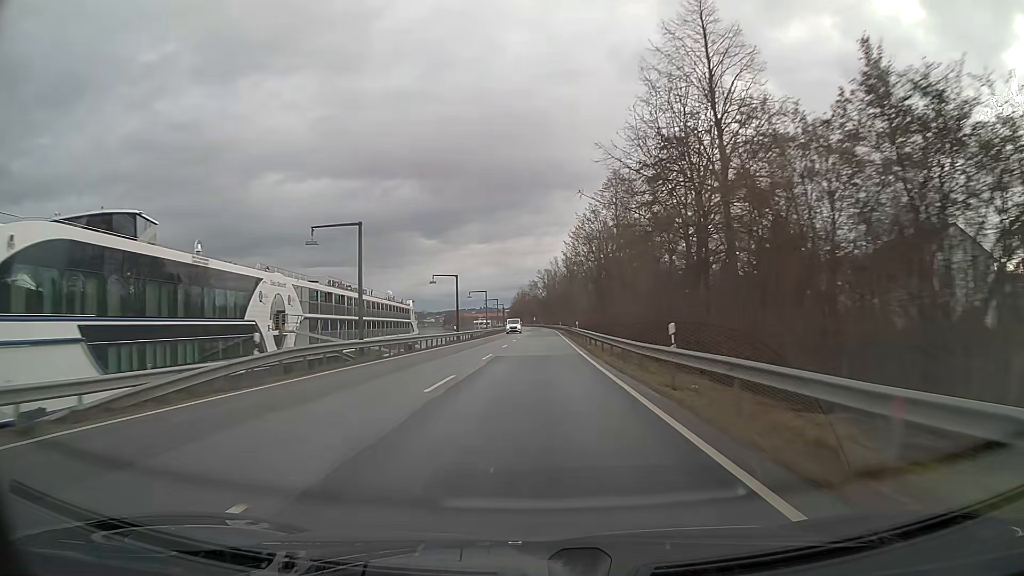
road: primary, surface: asphalt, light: Day
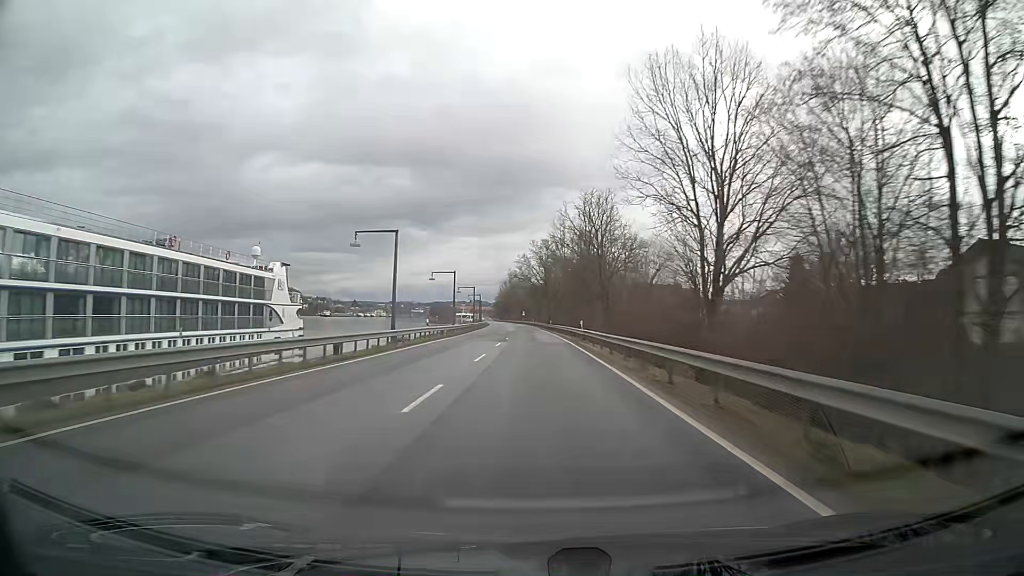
(+0.5, +63.2) m; +1°
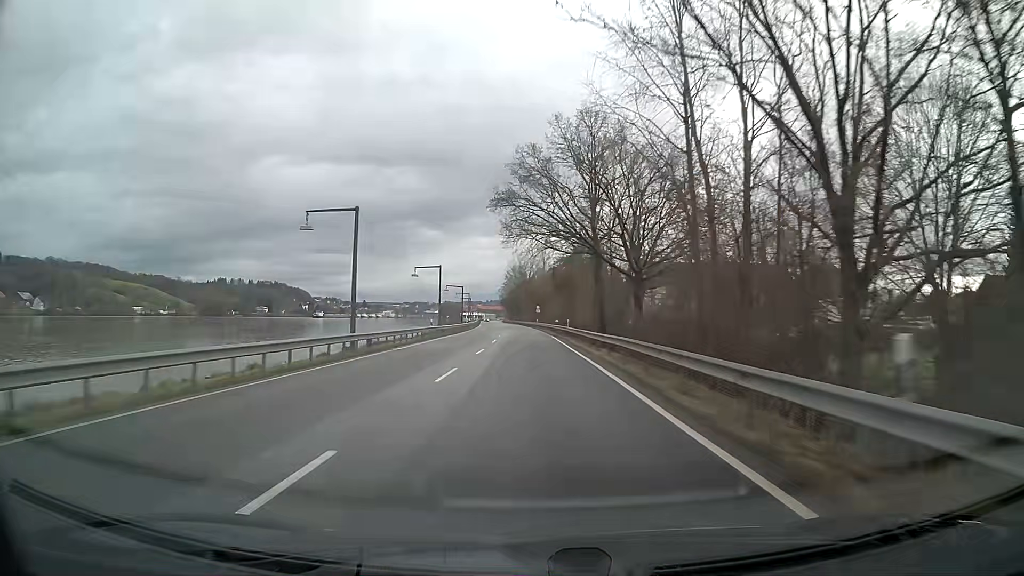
(-0.6, +79.0) m; -2°
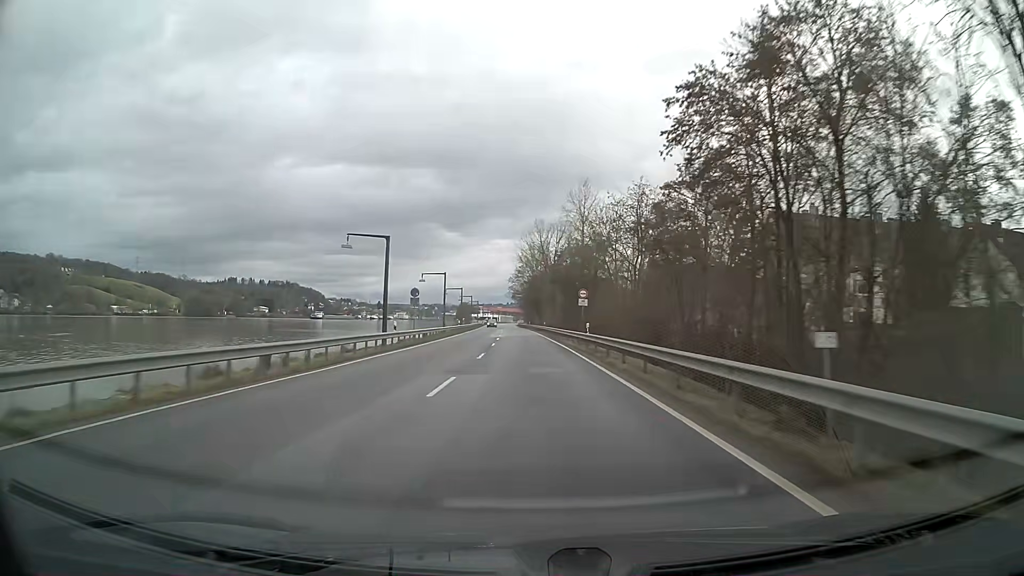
(-0.8, +63.2) m; -2°
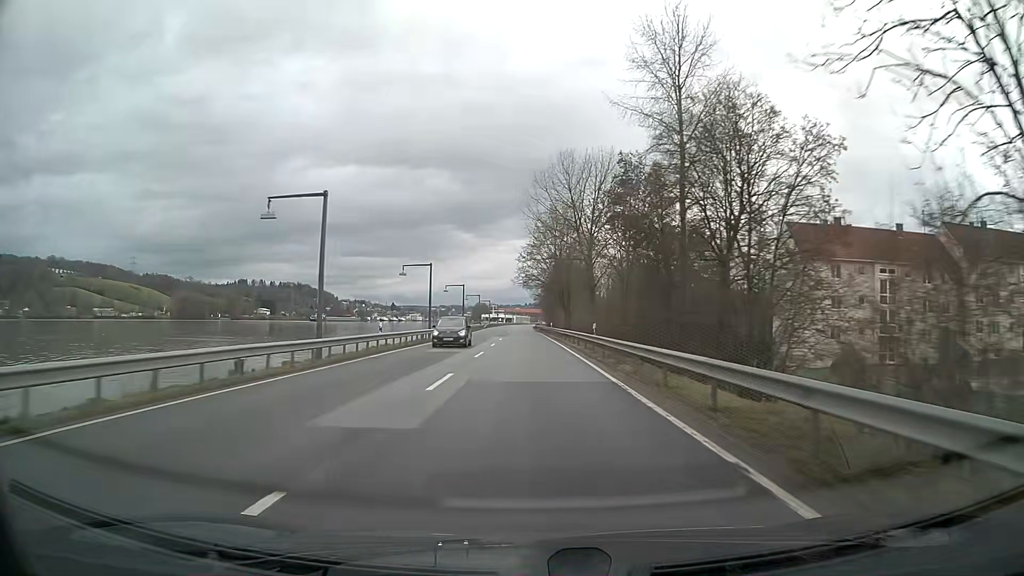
(-0.6, +47.5) m; -1°
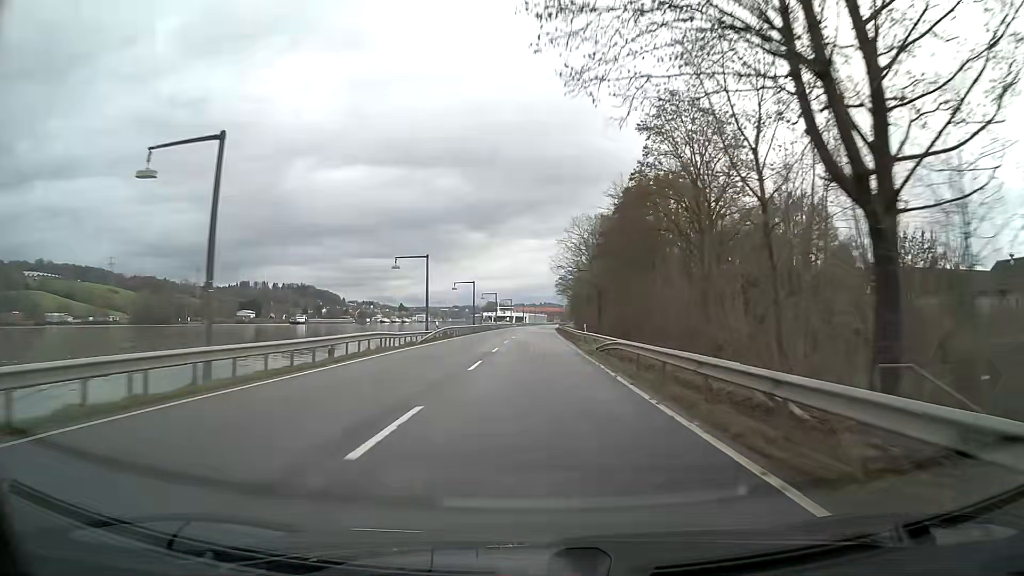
(-0.9, +79.2) m; -1°
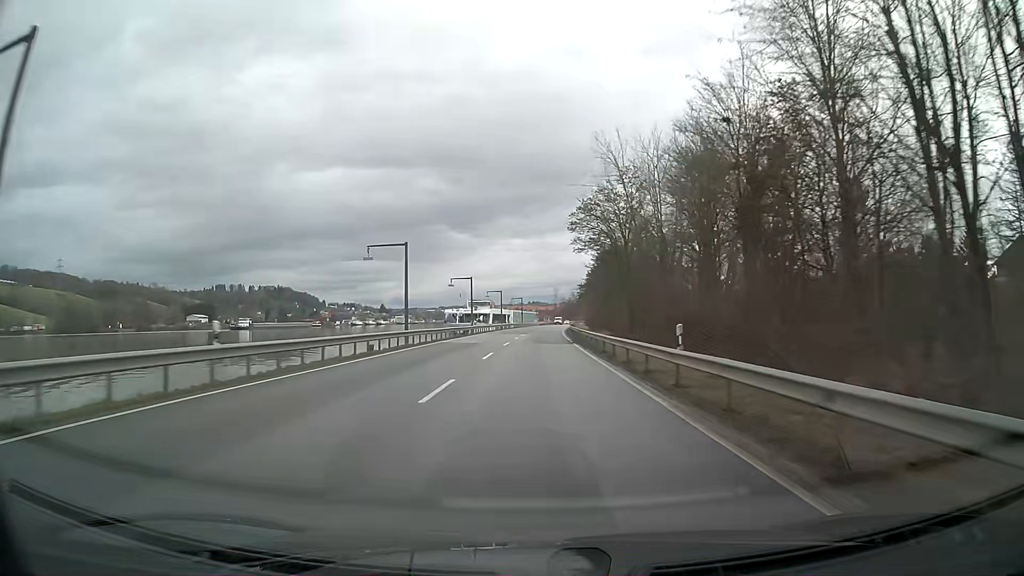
(+0.5, +79.2) m; +1°
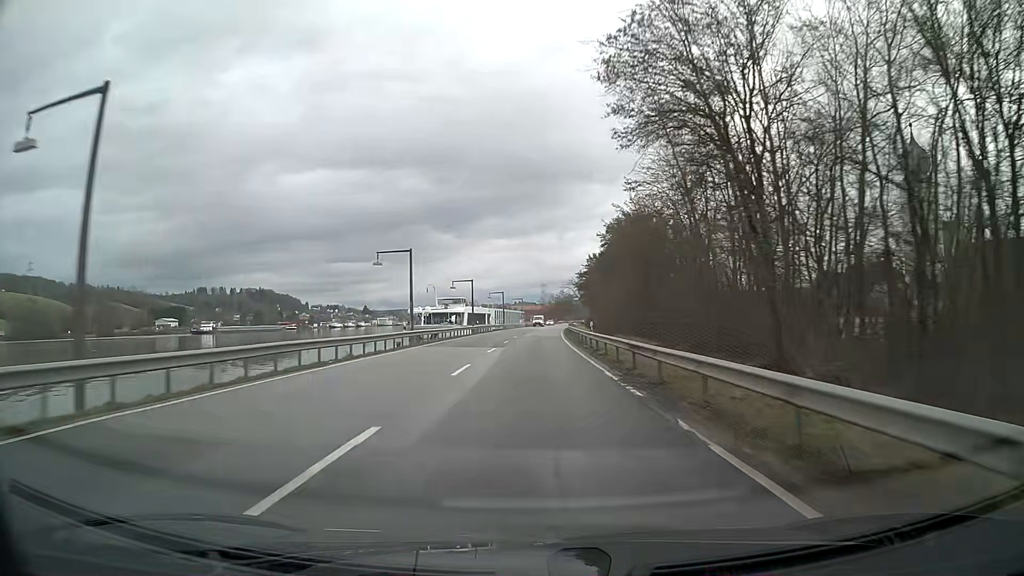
(+0.3, +31.7) m; +1°
(0, +10) (0, +20) (0, +30) (0, +40) (+1, +50) (+1, +60) (+1, +70) (+2, +80) (+2, +90) (+3, +100) m
